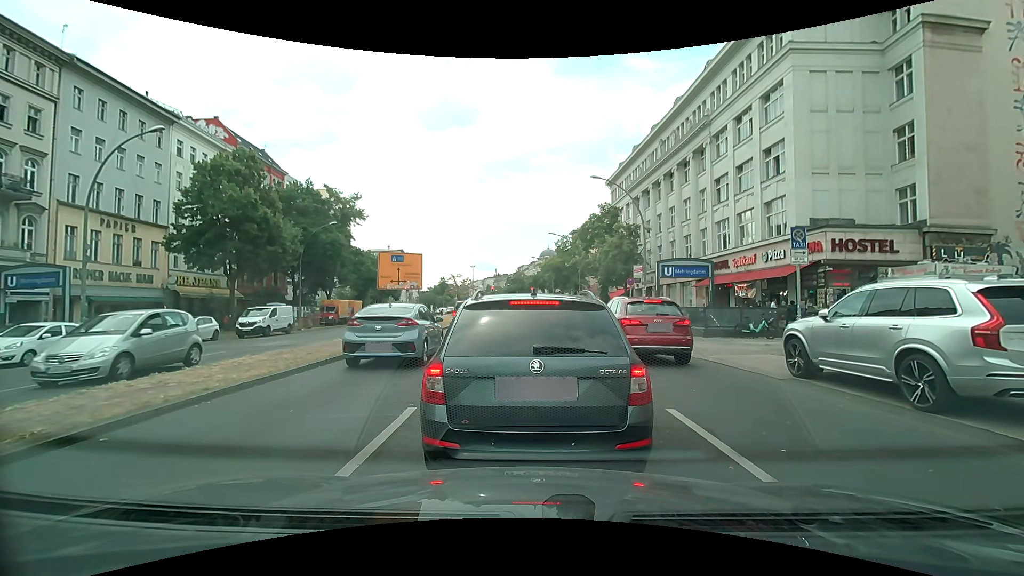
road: primary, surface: asphalt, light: Day
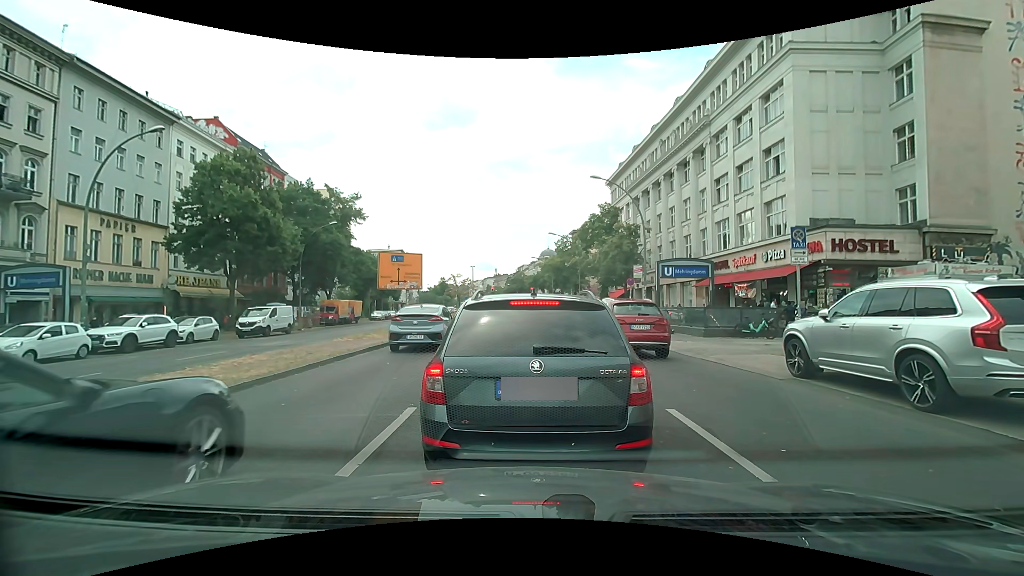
(0.0, 0.0) m; 0°
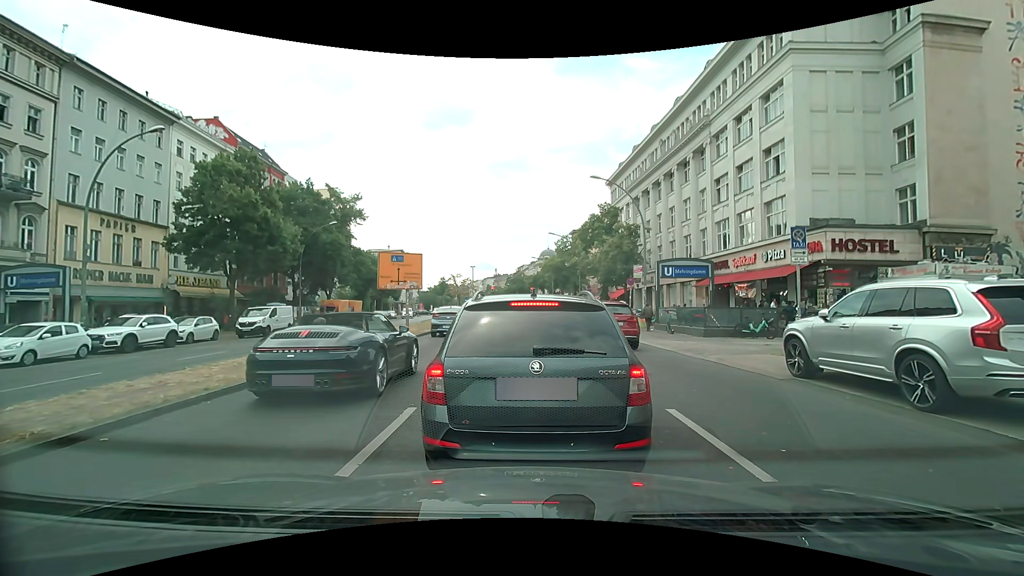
(0.0, 0.0) m; 0°
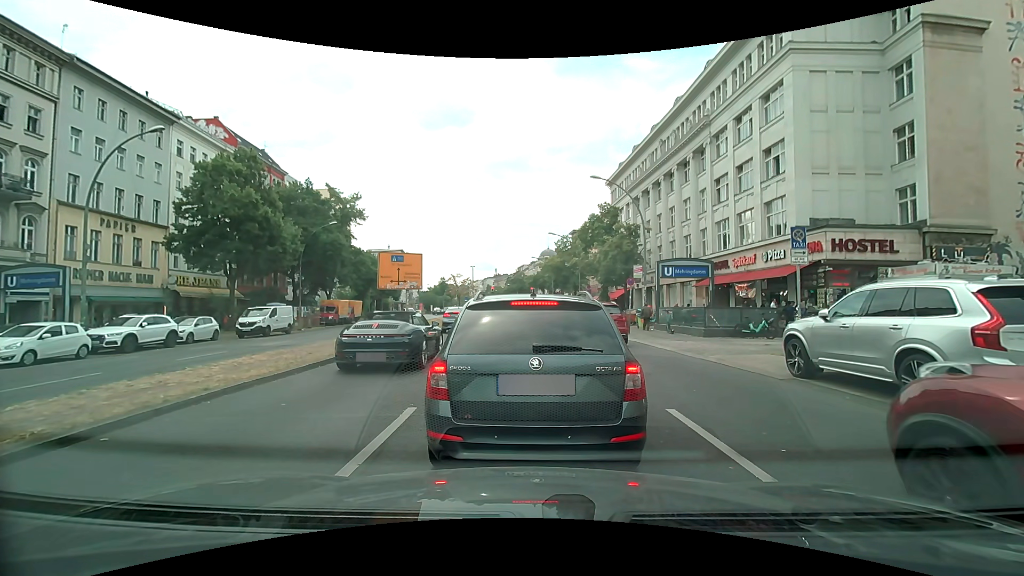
(0.0, 0.0) m; 0°
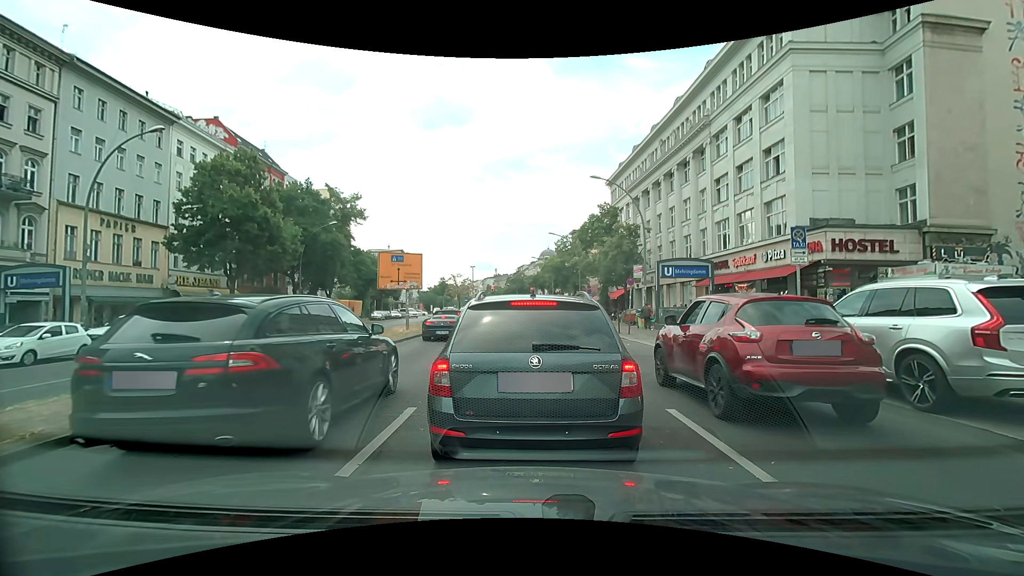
(0.0, 0.0) m; 0°
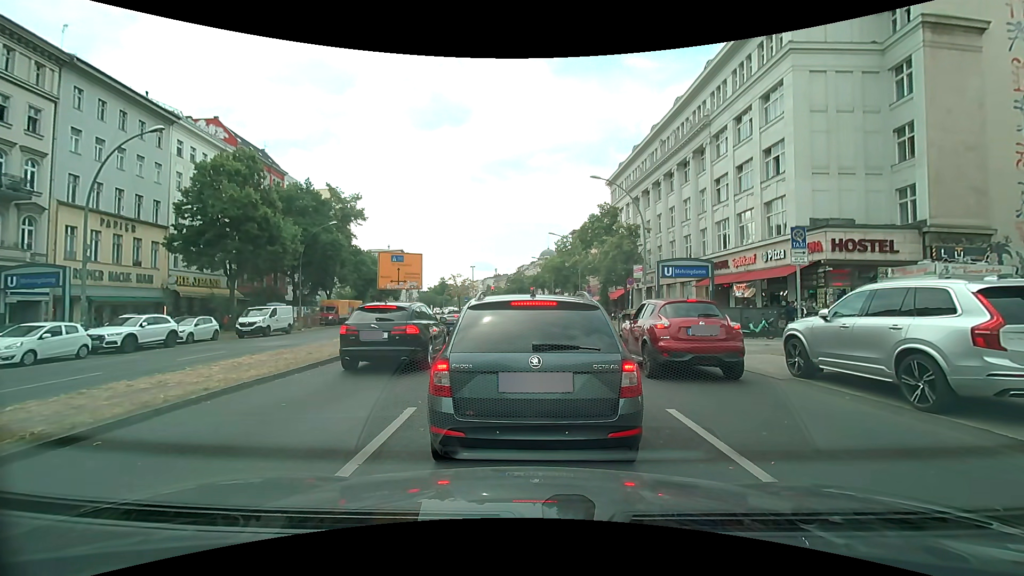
(0.0, 0.0) m; 0°
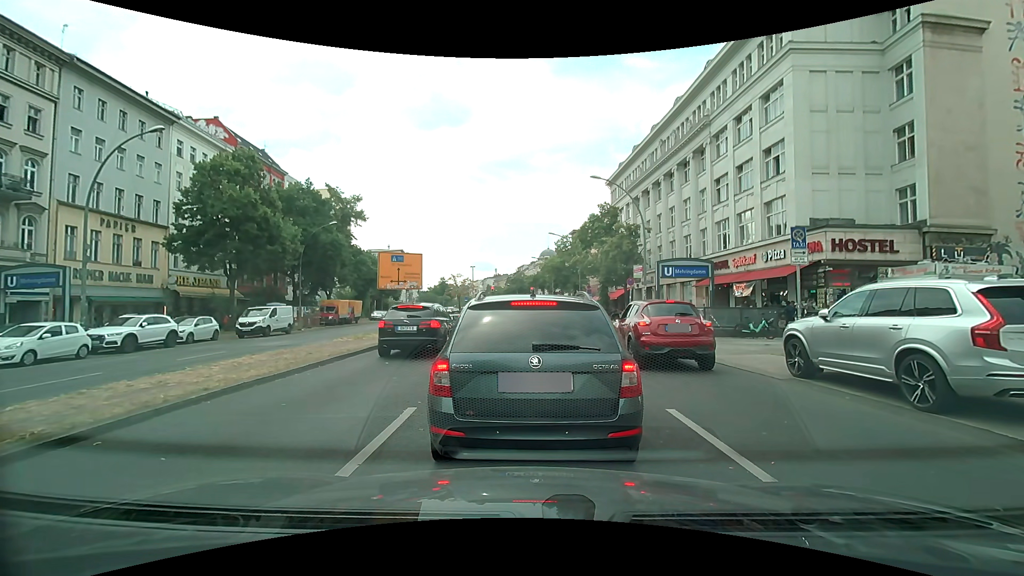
(0.0, 0.0) m; 0°
